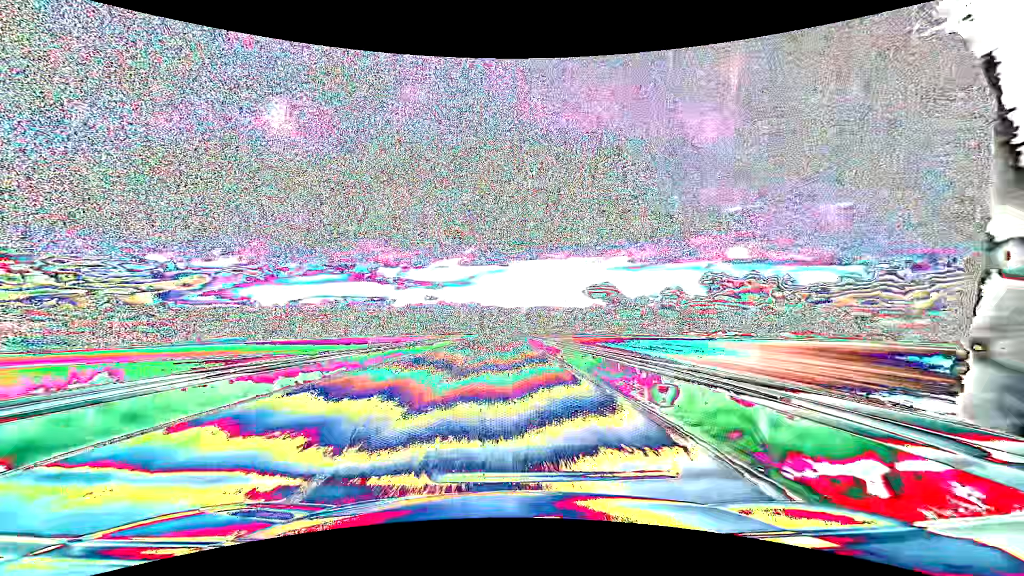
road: primary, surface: asphalt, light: Day
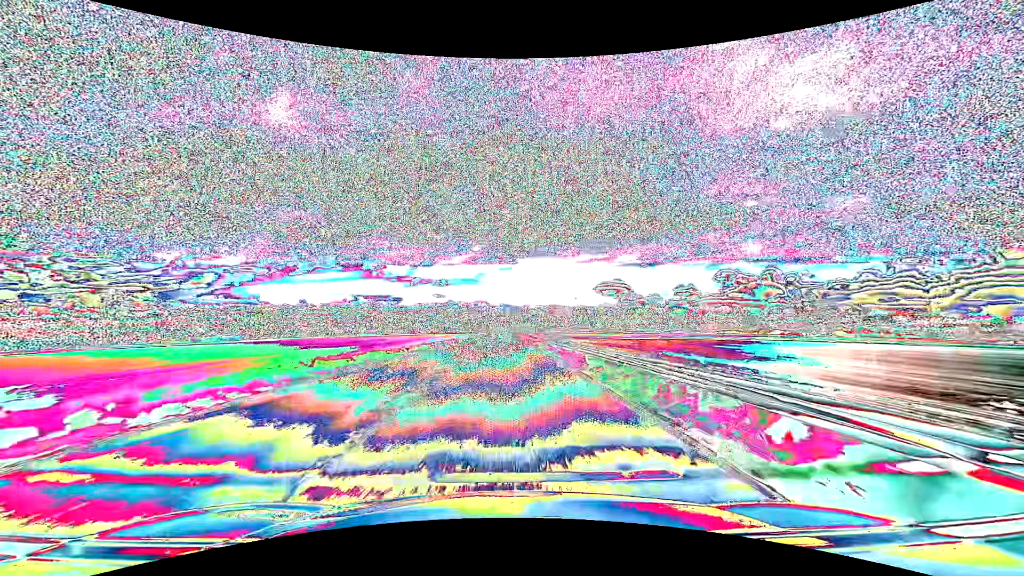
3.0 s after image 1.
(-0.7, +79.0) m; -1°
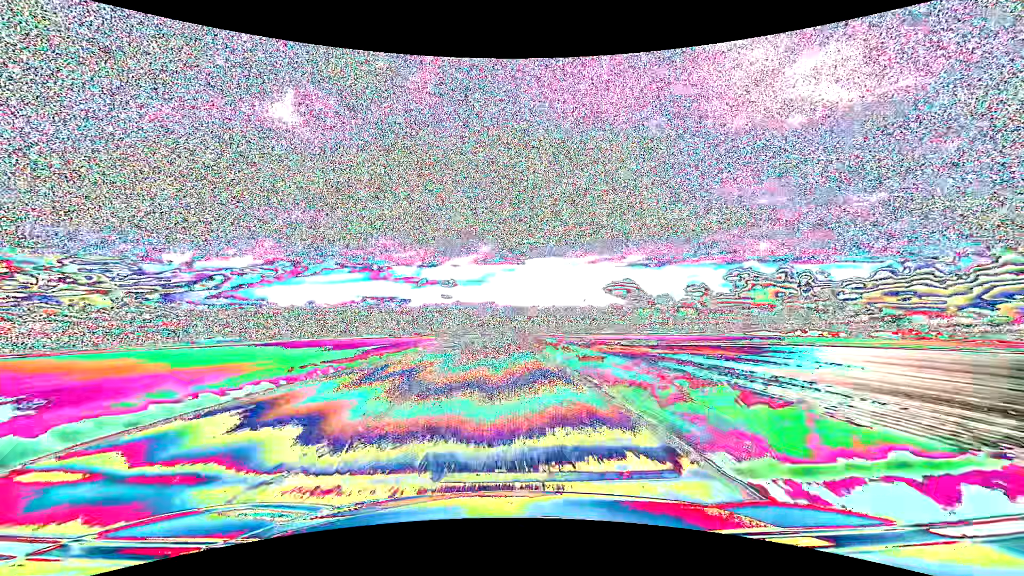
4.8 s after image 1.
(-0.4, +47.4) m; -1°
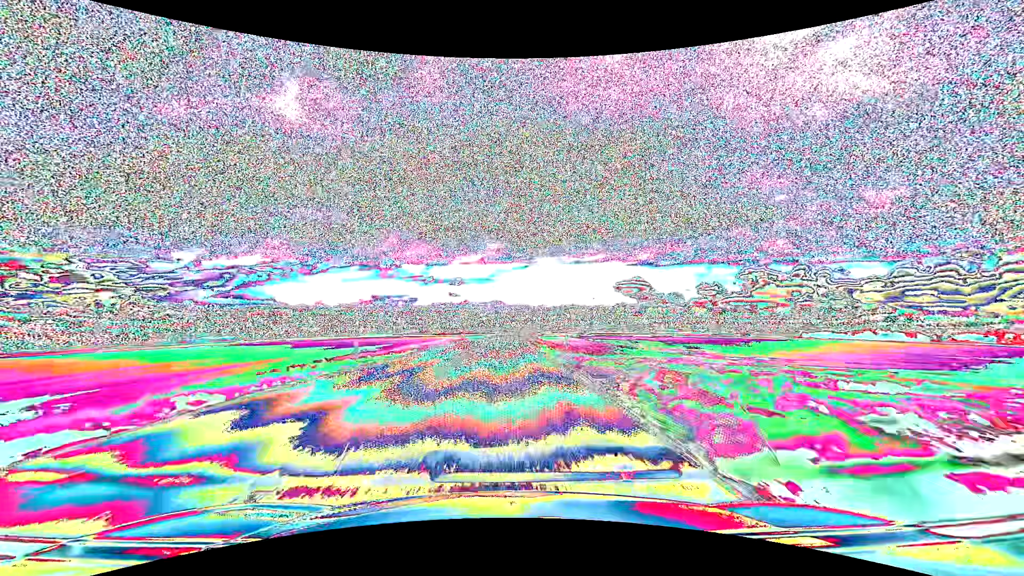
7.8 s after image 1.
(-0.9, +79.0) m; -1°
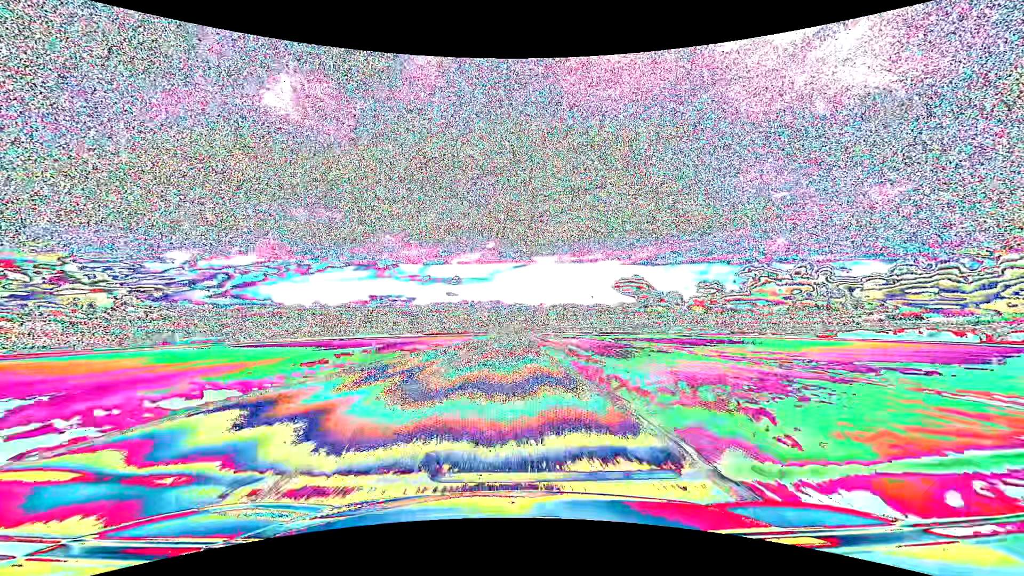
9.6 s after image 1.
(+0.1, +47.4) m; 0°
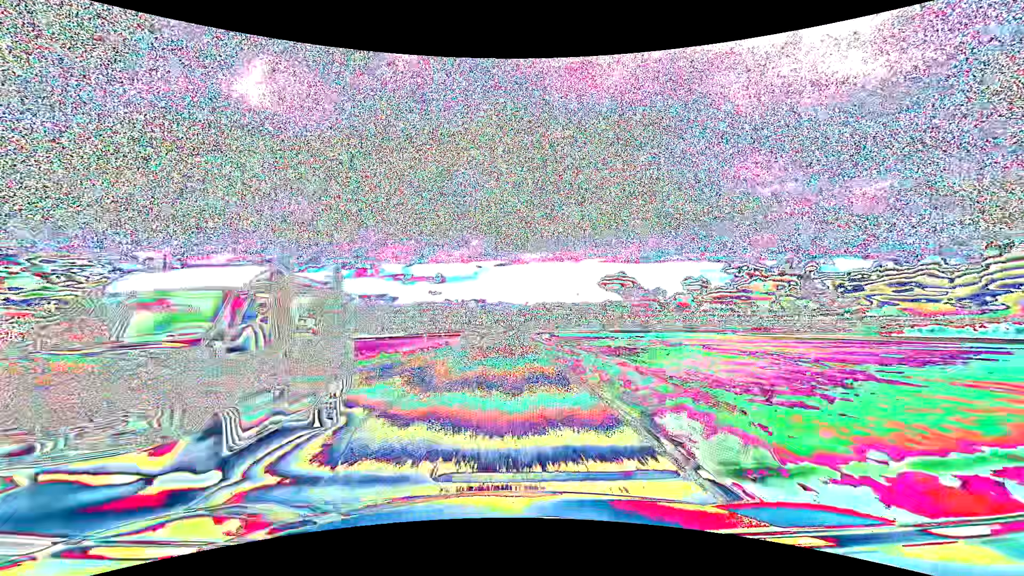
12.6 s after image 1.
(+1.3, +79.2) m; +2°
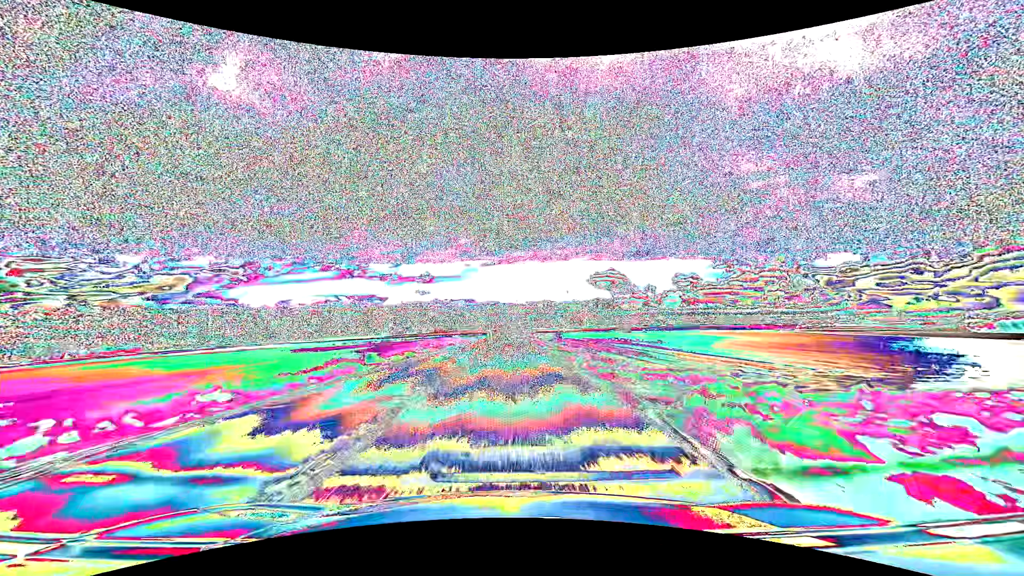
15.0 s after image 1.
(+0.7, +63.4) m; +1°
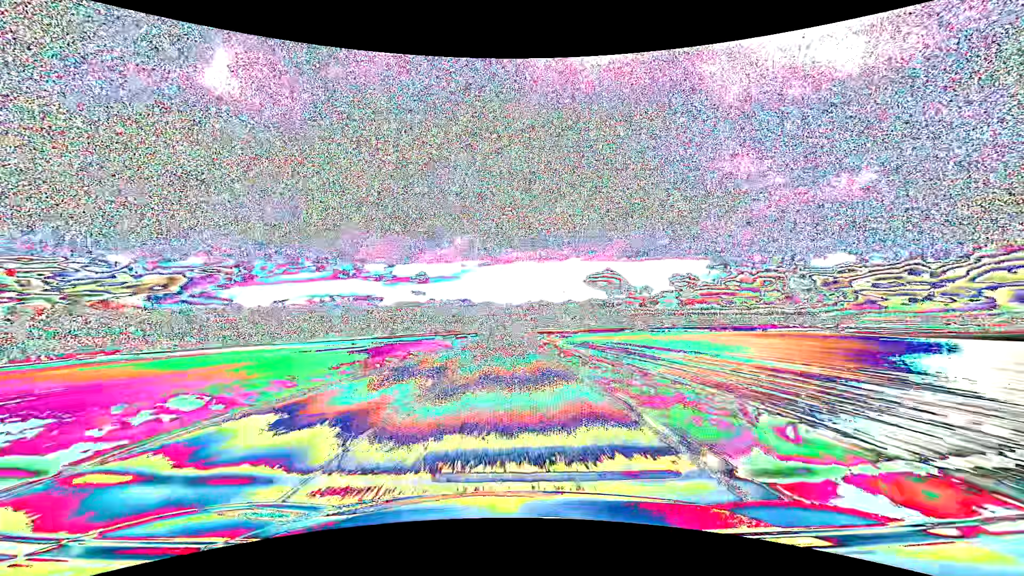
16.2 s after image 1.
(+0.1, +31.7) m; 0°
(0, +10) (0, +20) (0, +30) (0, +40) (0, +50) (0, +60) (0, +70) (0, +80) (0, +90) (0, +100) m
